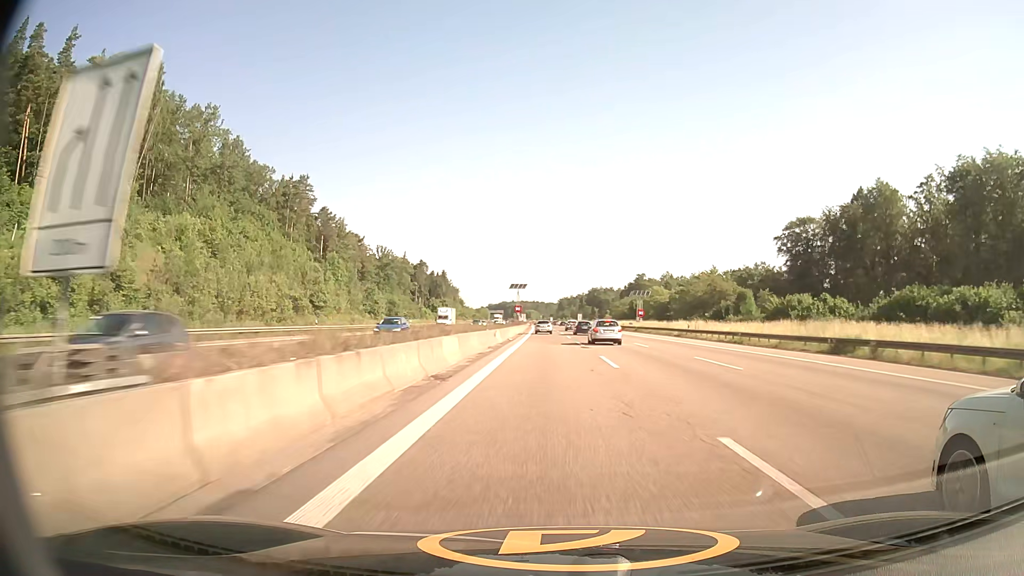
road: motorway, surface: asphalt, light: Day
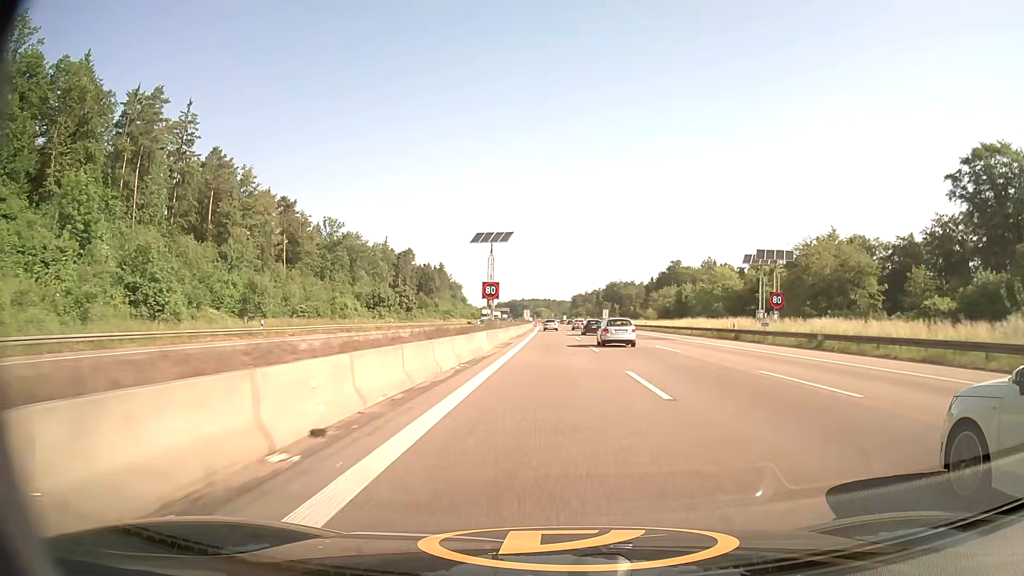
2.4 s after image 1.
(-0.3, +61.7) m; -1°
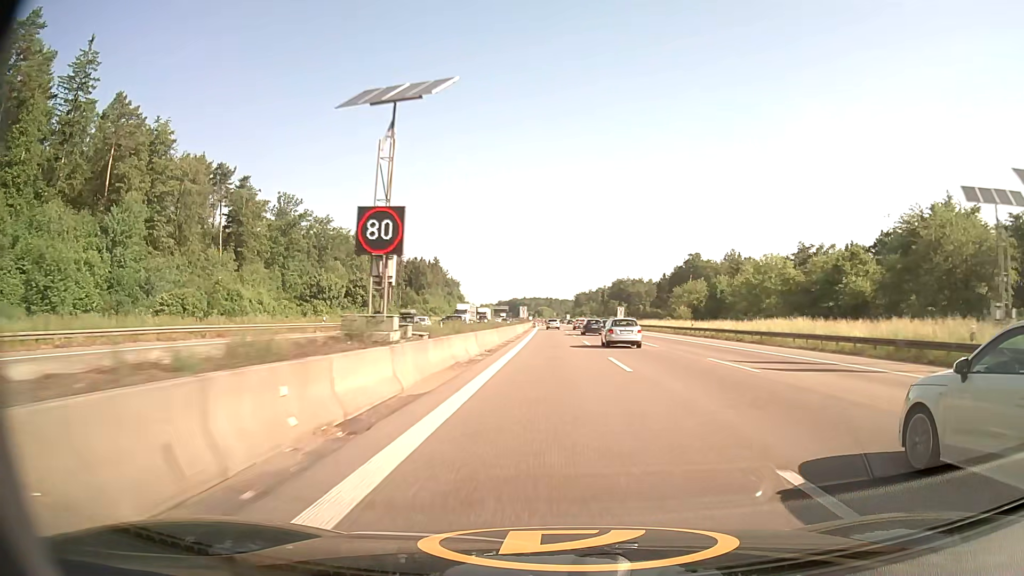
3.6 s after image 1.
(-0.1, +29.2) m; 0°
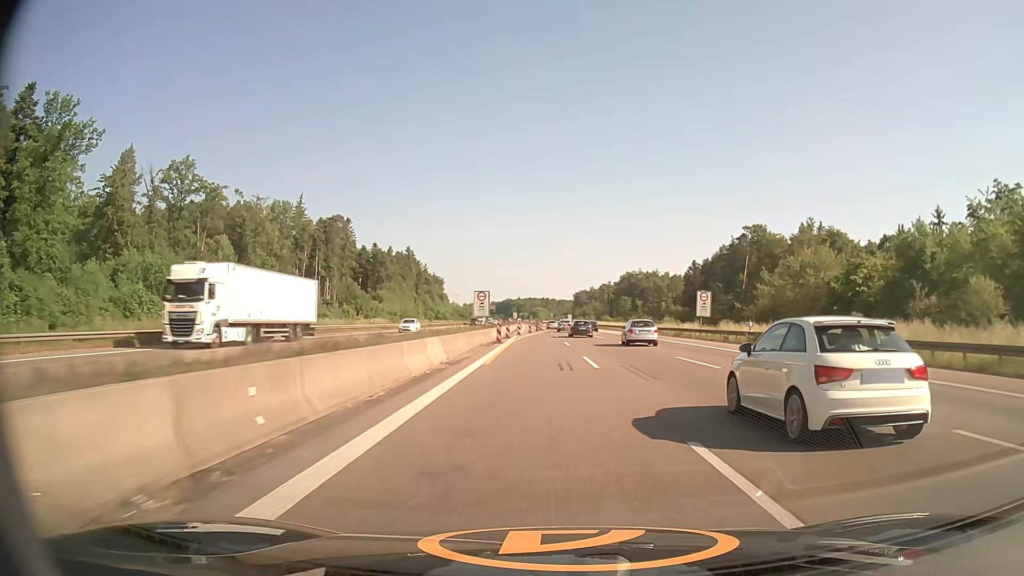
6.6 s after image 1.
(+0.2, +69.9) m; 0°
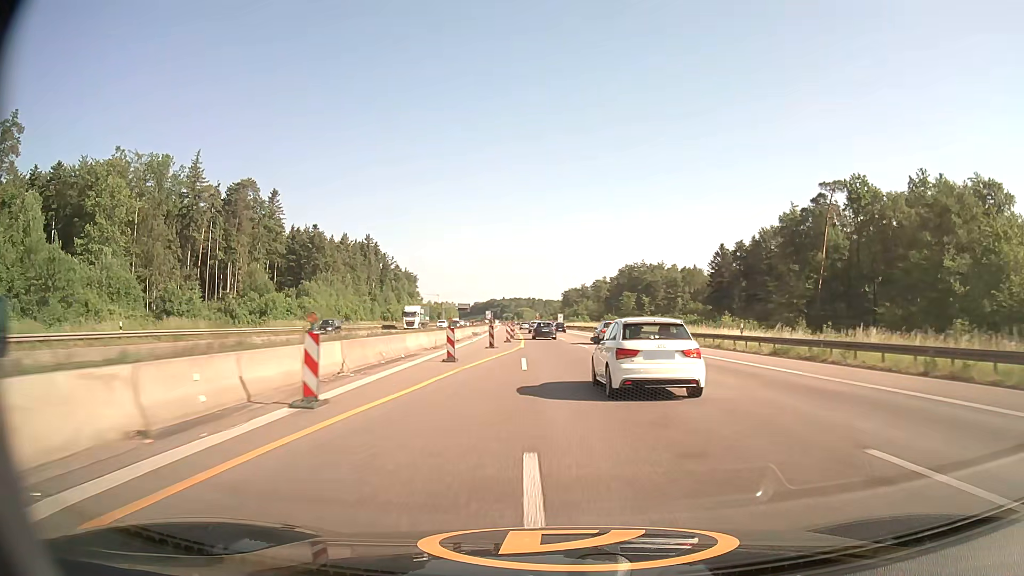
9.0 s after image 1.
(+0.4, +54.3) m; +1°
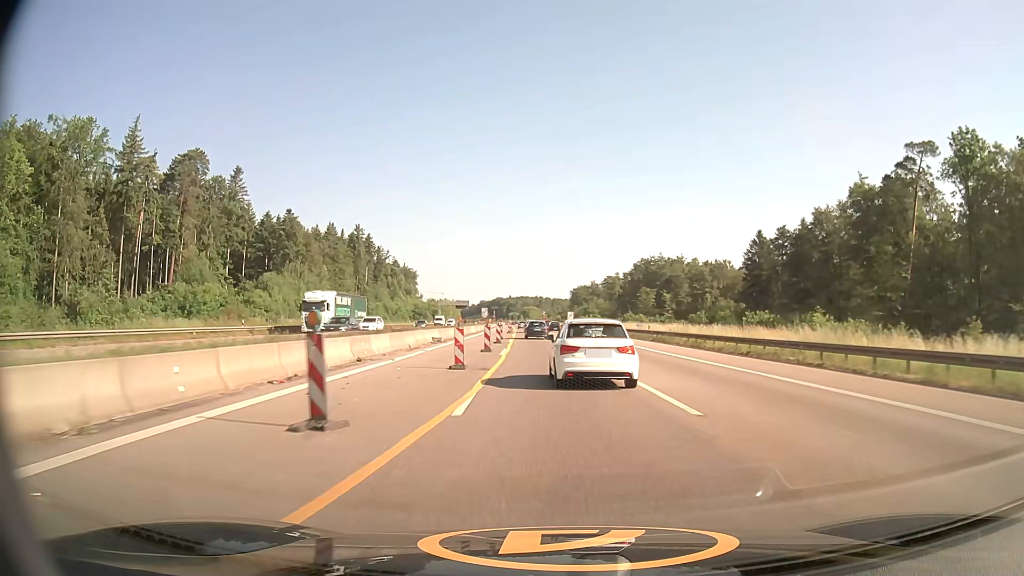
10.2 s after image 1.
(-0.1, +27.0) m; -1°
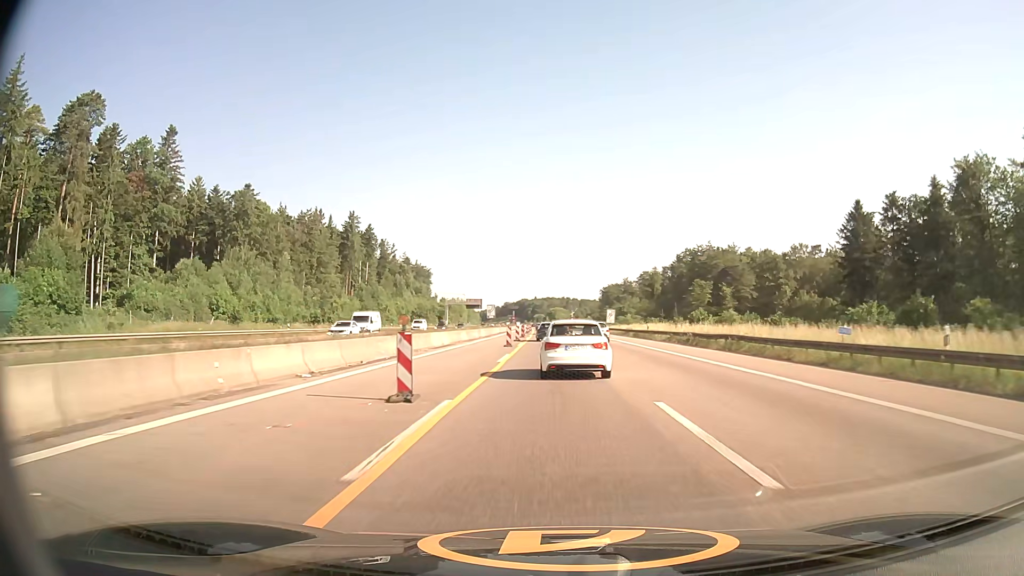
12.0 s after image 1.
(-0.8, +40.2) m; -2°
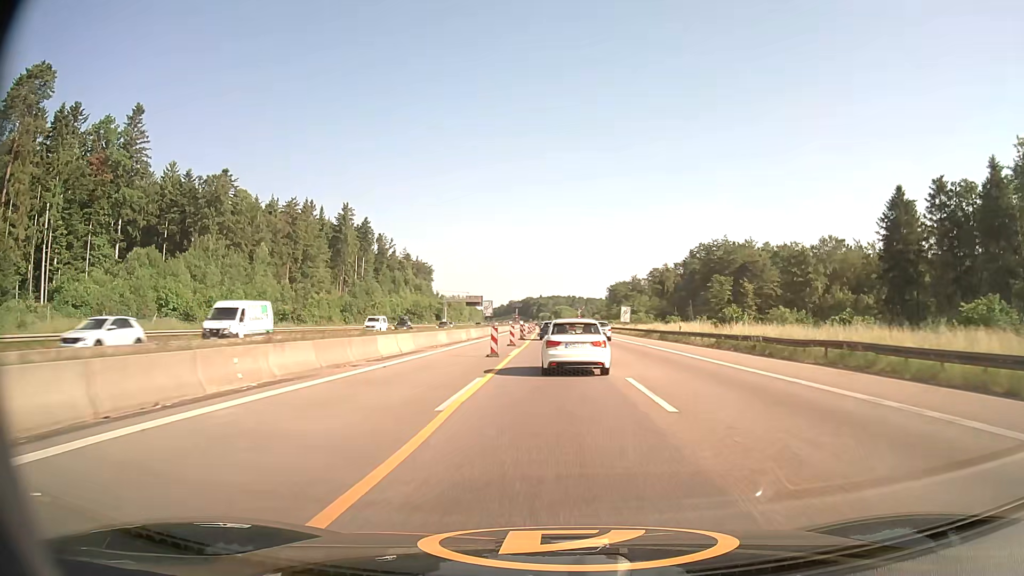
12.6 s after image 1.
(-0.1, +13.3) m; -1°
(0, +10) (0, +20) (0, +30) (0, +40) (0, +50) (0, +60) (0, +70) (0, +80) (0, +90) (-1, +100) m
